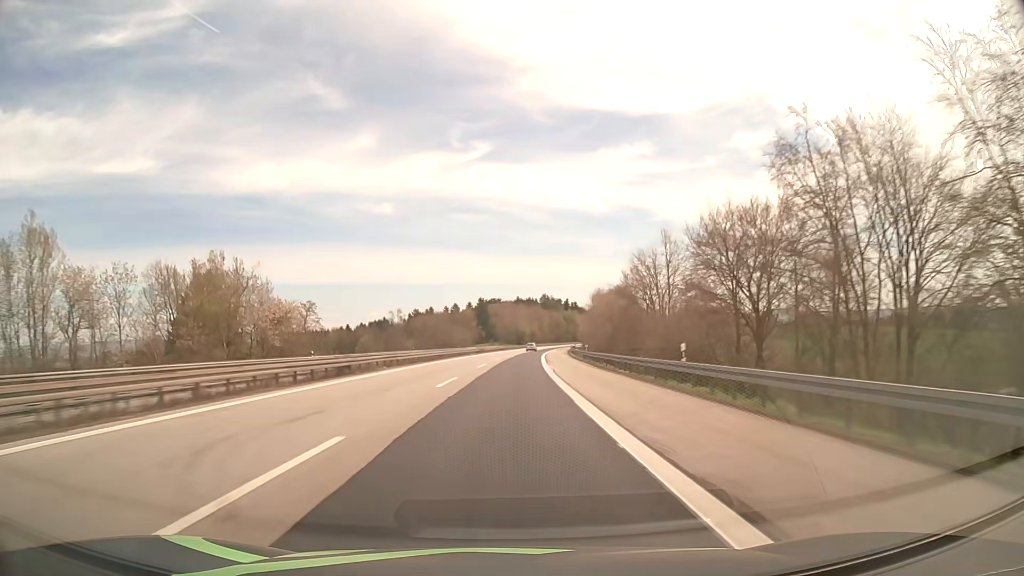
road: motorway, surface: asphalt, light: Day
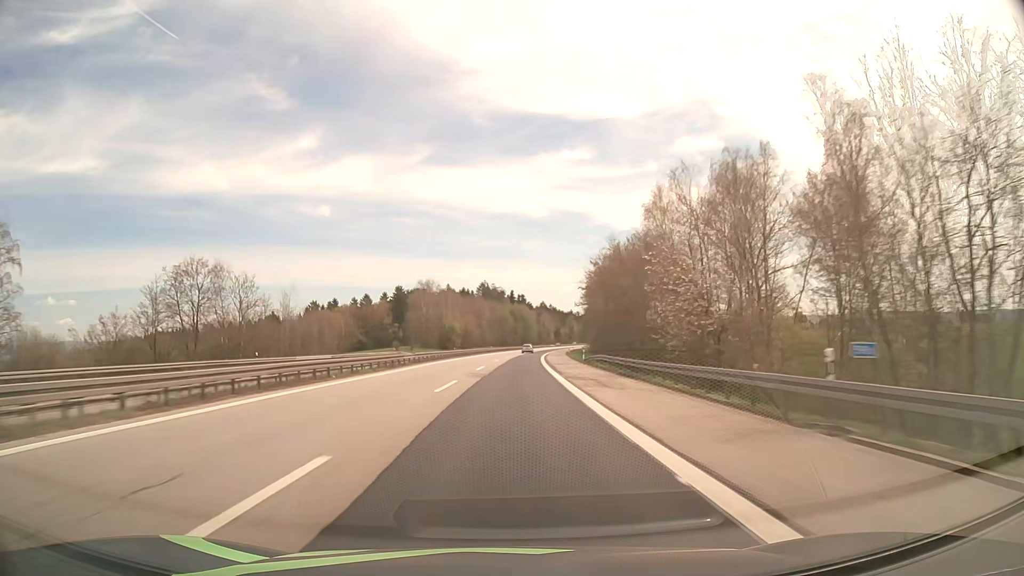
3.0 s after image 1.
(+4.7, +109.4) m; +5°
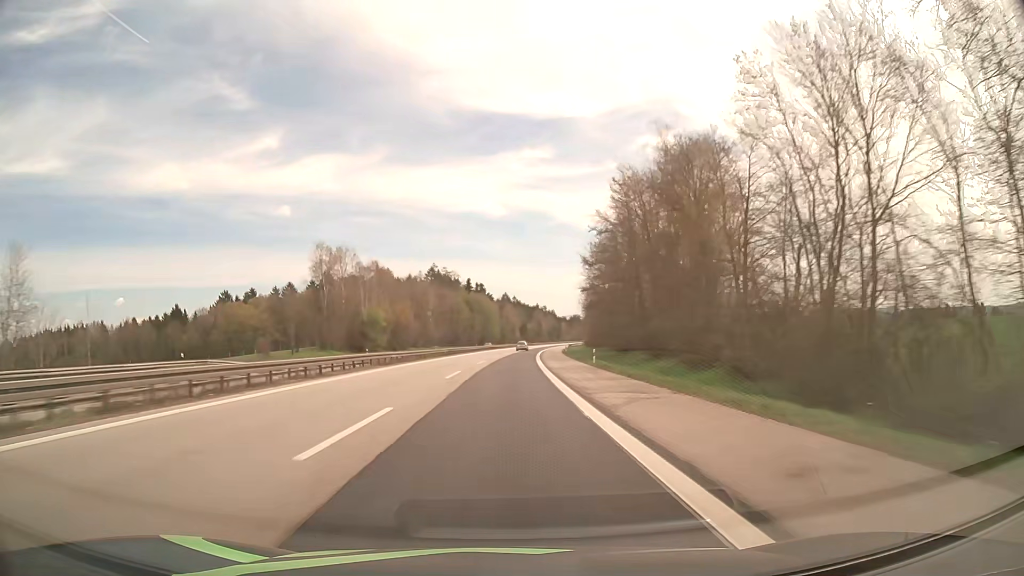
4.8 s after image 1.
(+1.9, +65.7) m; +3°
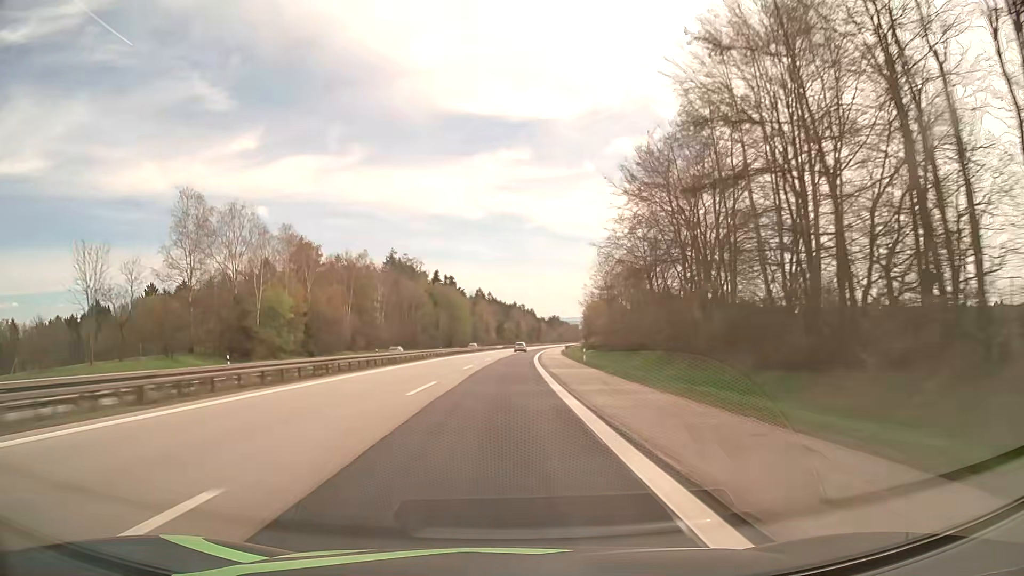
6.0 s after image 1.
(+0.8, +43.8) m; +2°
